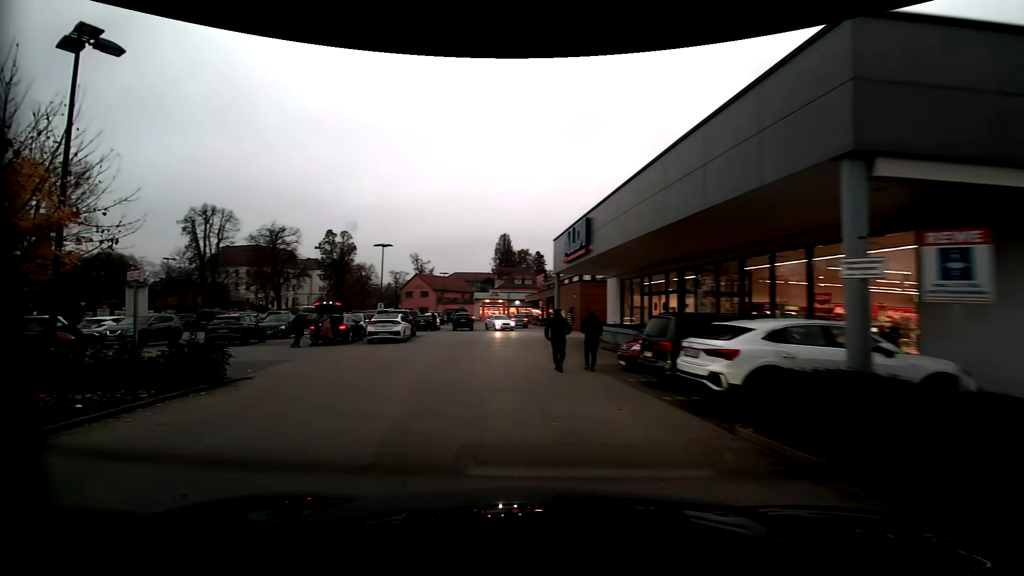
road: residential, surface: asphalt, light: Day
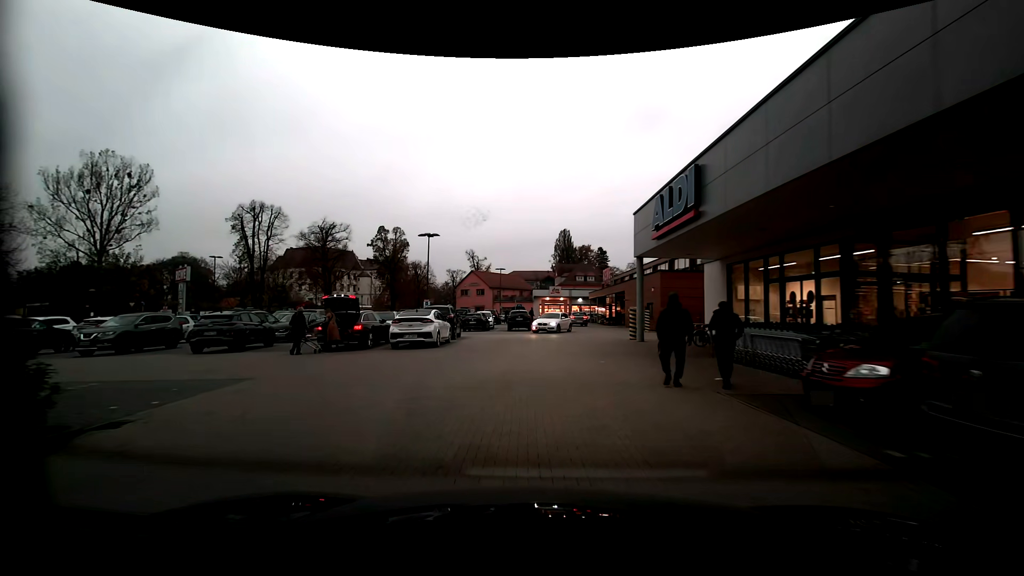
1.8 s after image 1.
(-0.8, +6.5) m; -8°
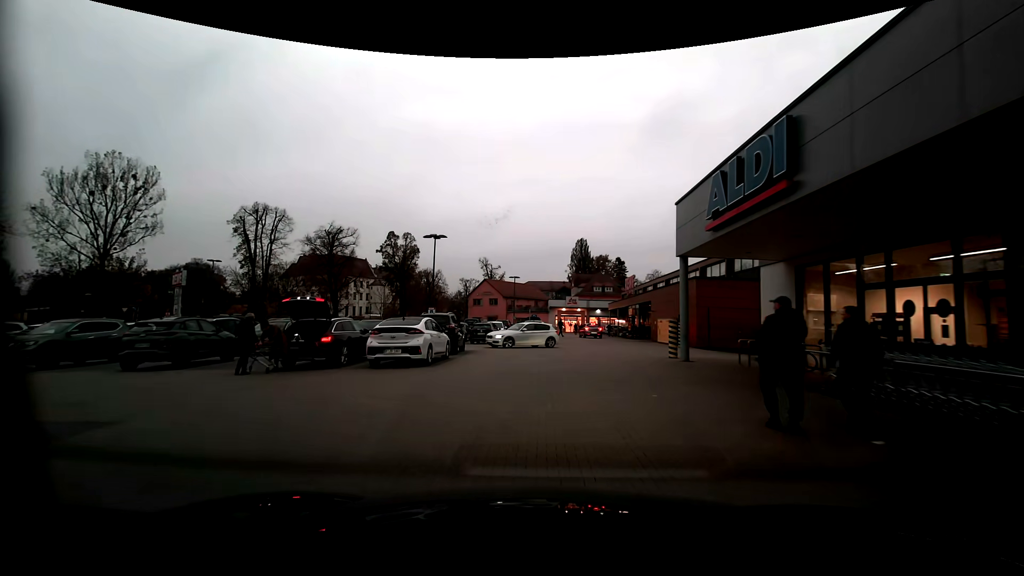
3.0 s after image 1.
(-0.2, +4.3) m; -4°
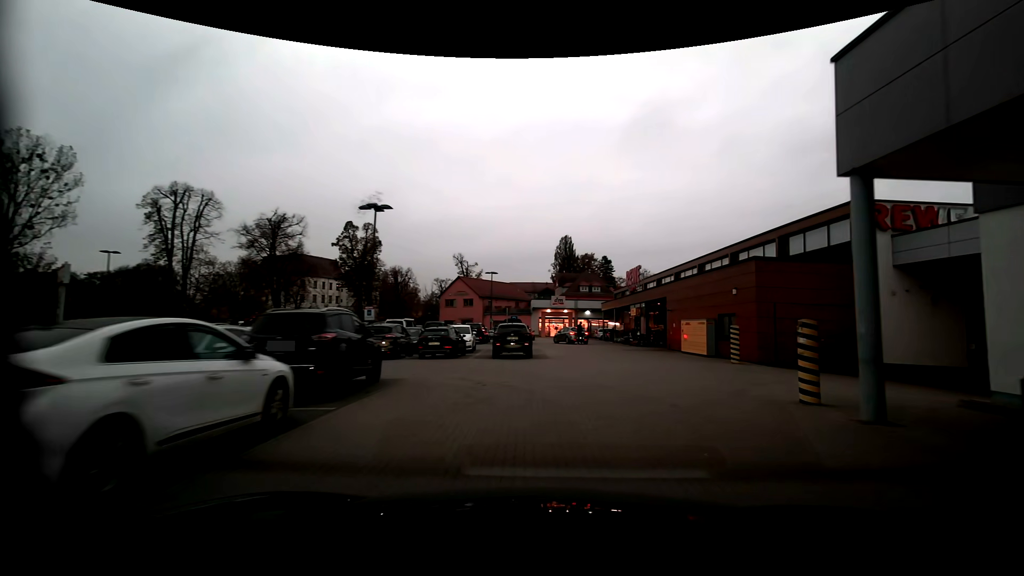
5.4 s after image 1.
(+0.2, +11.1) m; +4°
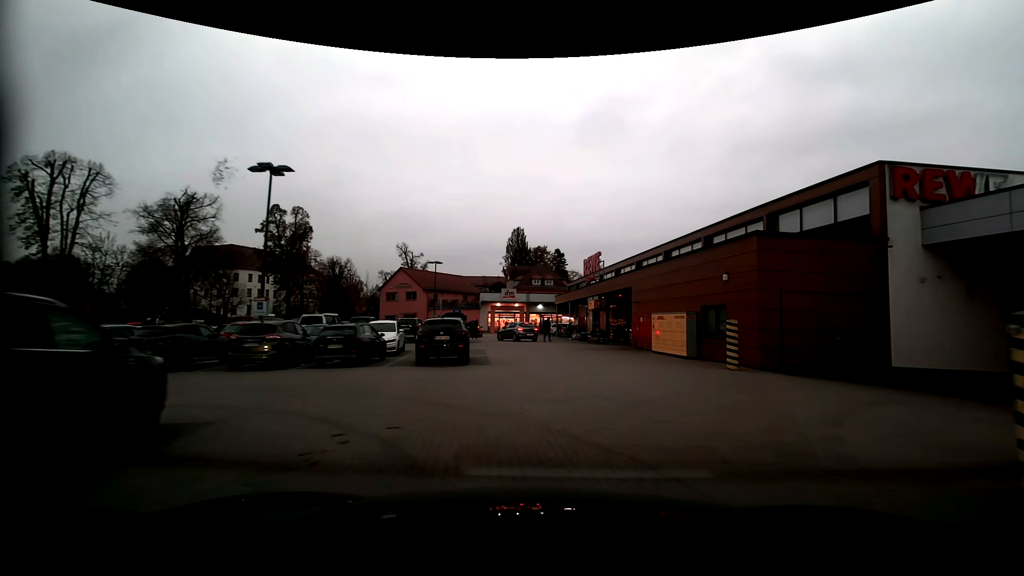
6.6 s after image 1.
(+0.2, +5.4) m; +3°
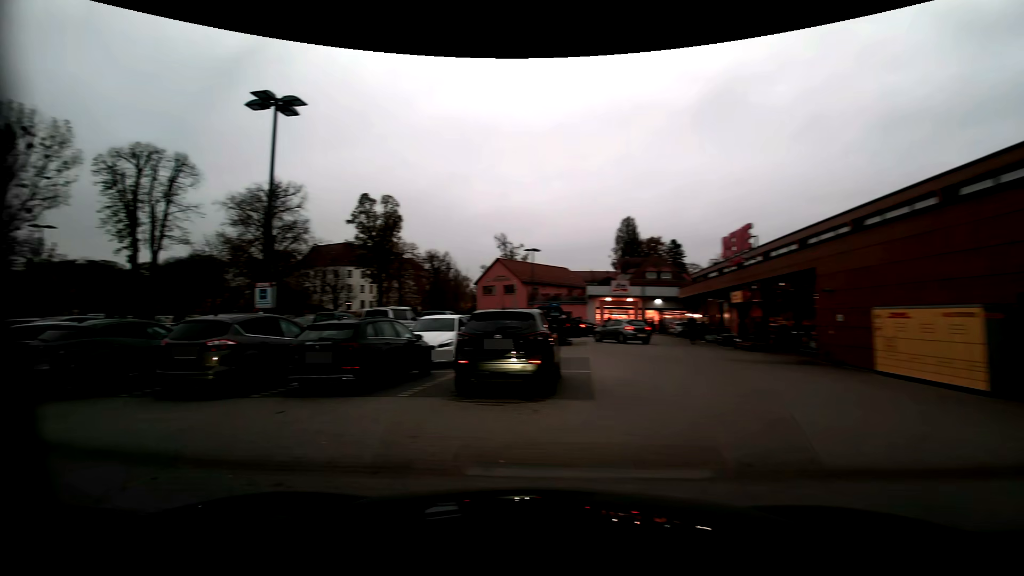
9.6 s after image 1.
(+0.1, +7.7) m; -10°
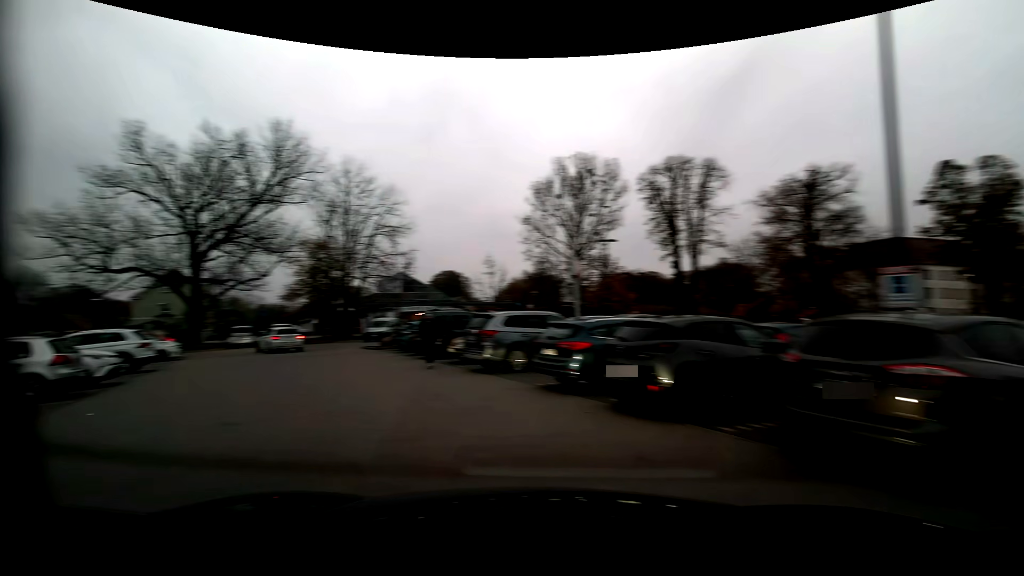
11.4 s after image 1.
(-2.9, +5.2) m; -57°
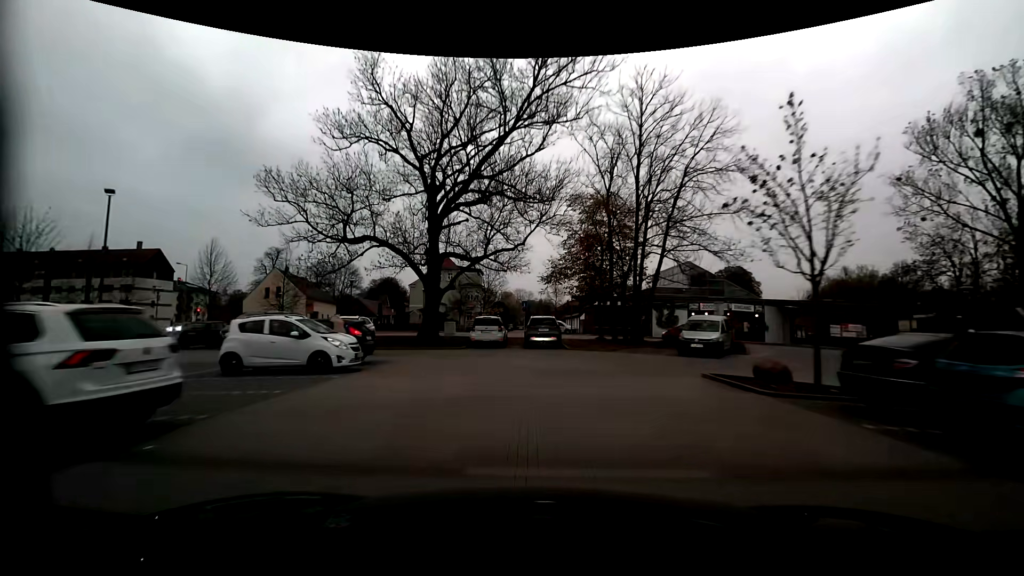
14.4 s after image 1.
(-6.6, +16.5) m; -28°
